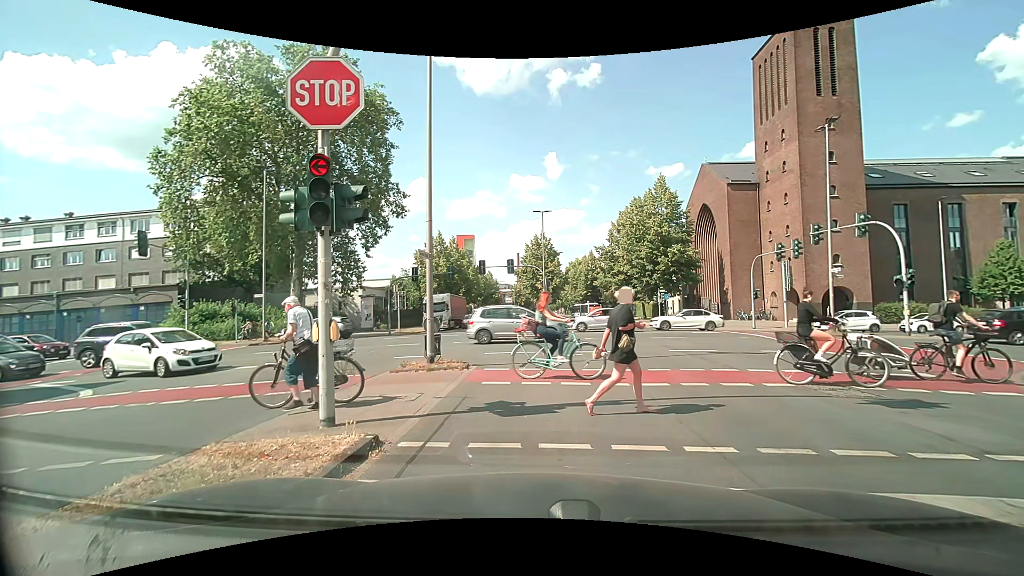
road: secondary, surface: asphalt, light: Day
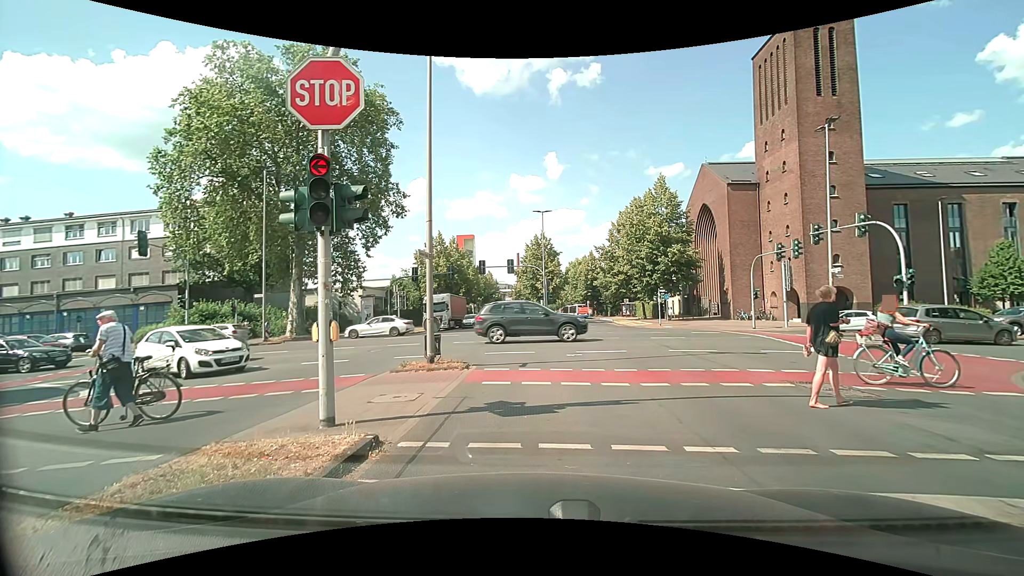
(0.0, 0.0) m; 0°
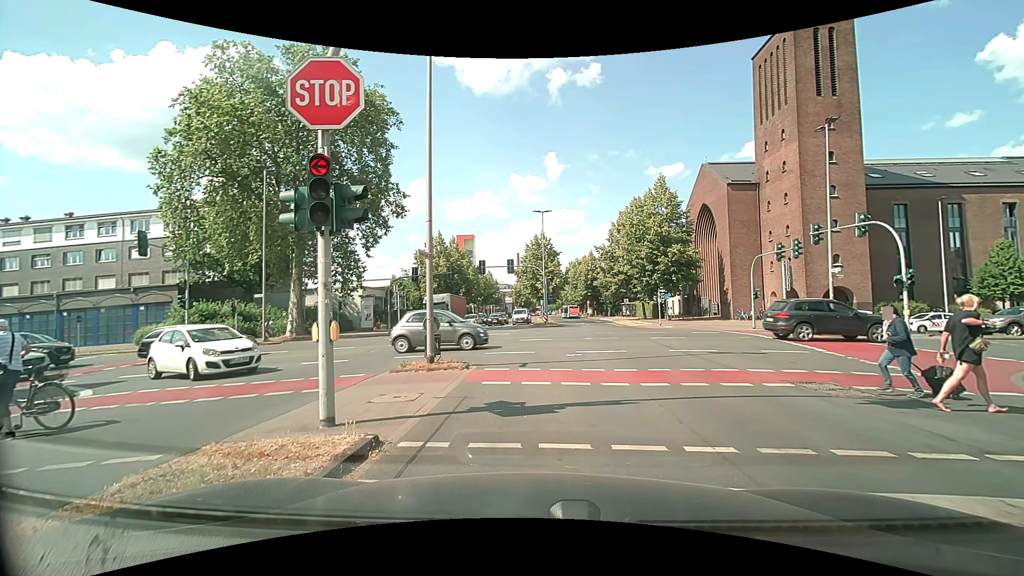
(0.0, 0.0) m; 0°
(0, +10) (0, +20) (-3, +29) (-10, +36) (-20, +38) (-30, +38) (-40, +38) (-50, +39) (-60, +39) (-70, +39) m
